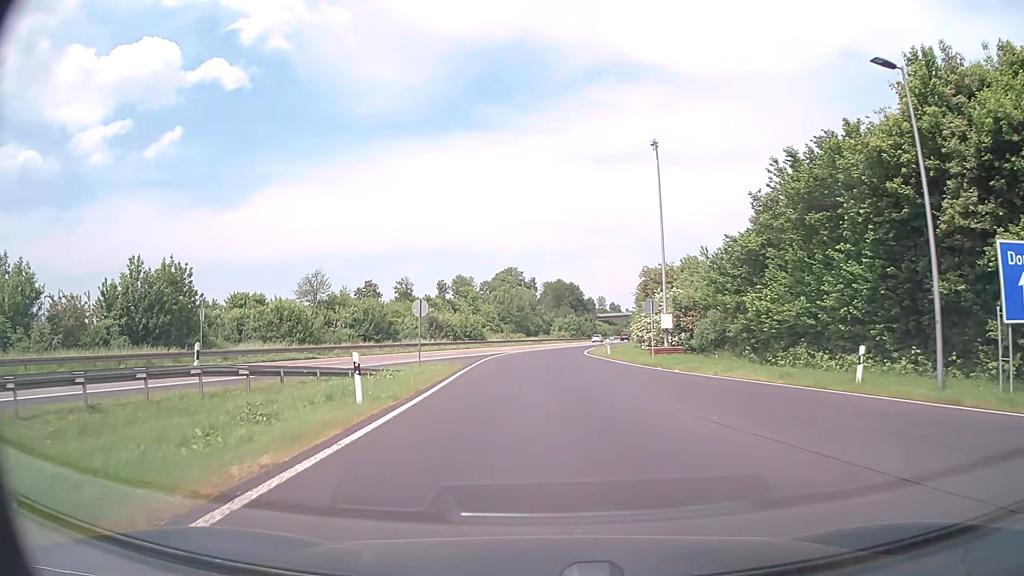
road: service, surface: asphalt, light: Day
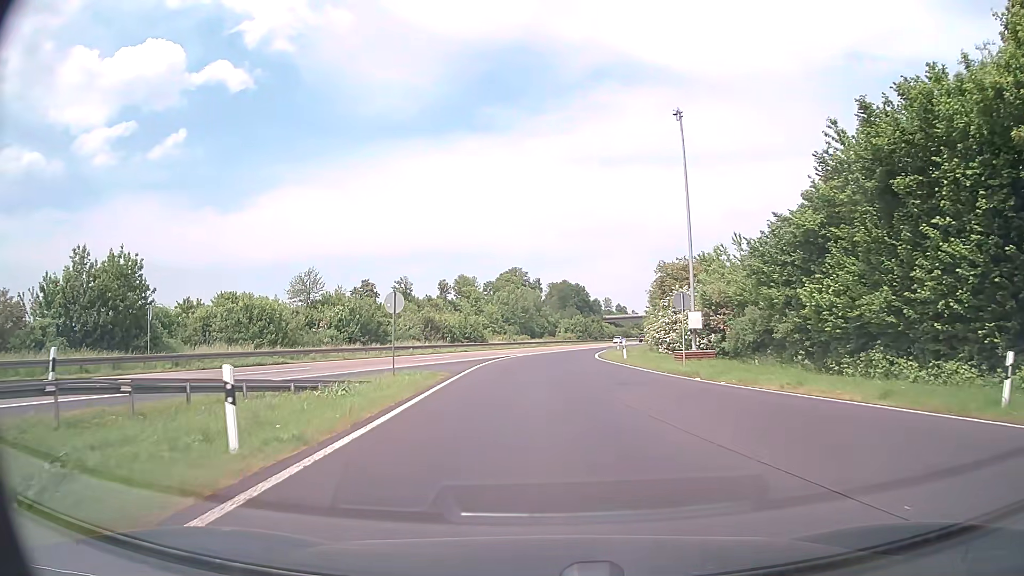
(0.0, +6.1) m; -1°
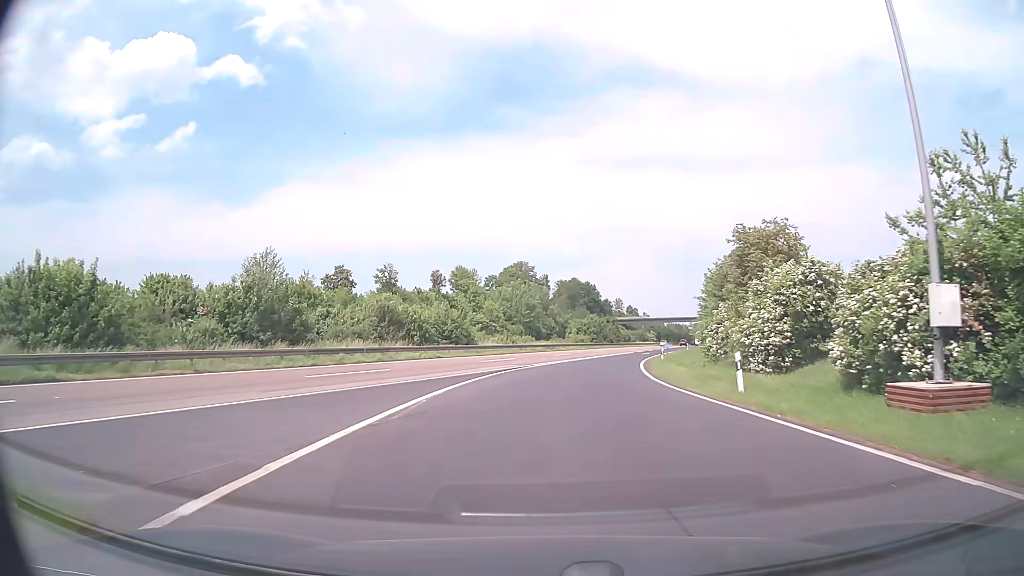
(-0.2, +21.2) m; -1°
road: motorway_link
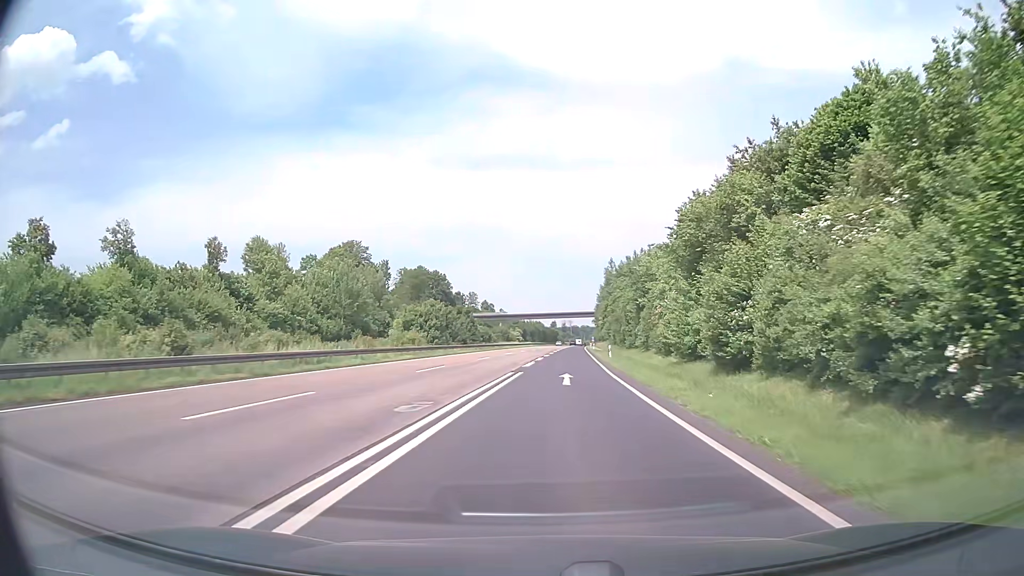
(+4.2, +46.1) m; +12°
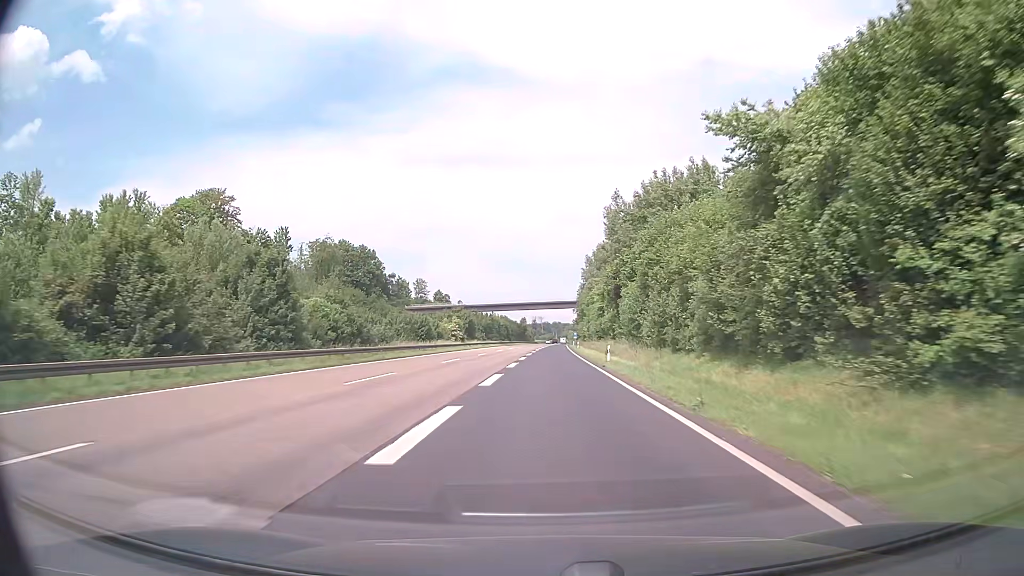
(+2.5, +63.3) m; +3°
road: motorway
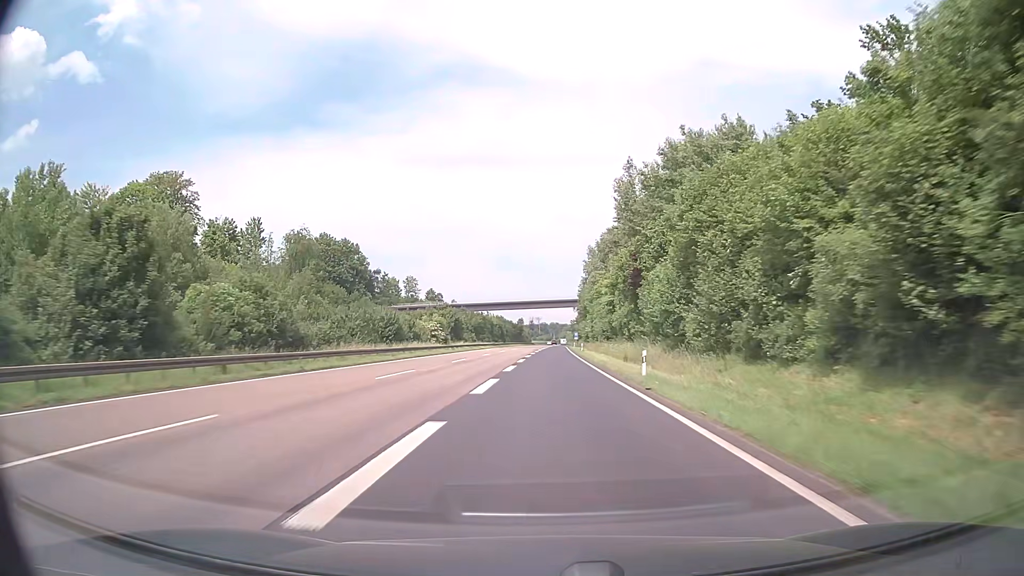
(0.0, +14.4) m; 0°
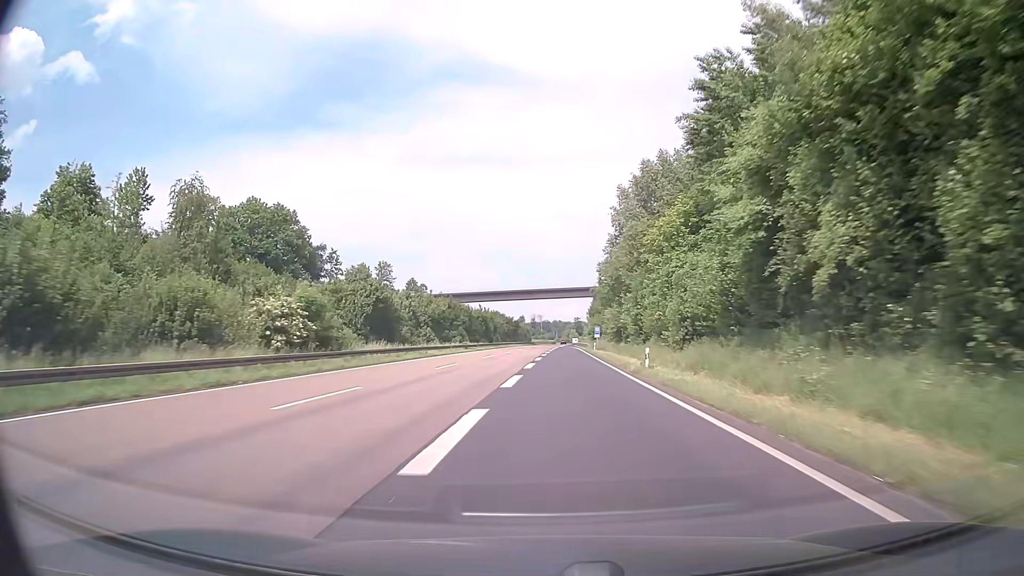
(0.0, +46.1) m; 0°
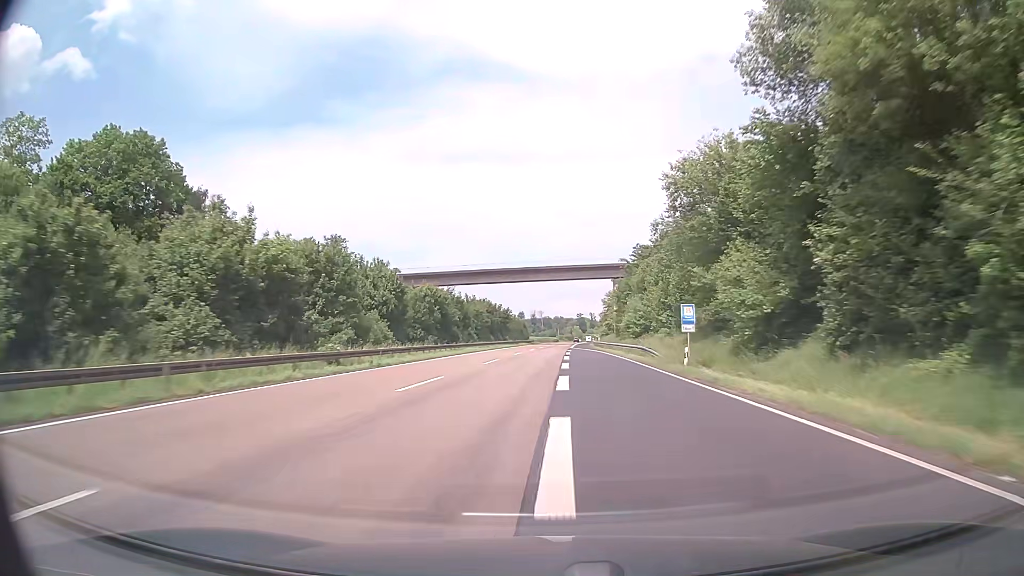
(-0.2, +49.6) m; 0°
(0, +10) (0, +20) (0, +30) (0, +40) (0, +50) (+1, +60) (+1, +70) (+1, +80) (+2, +90) (+2, +100) m
